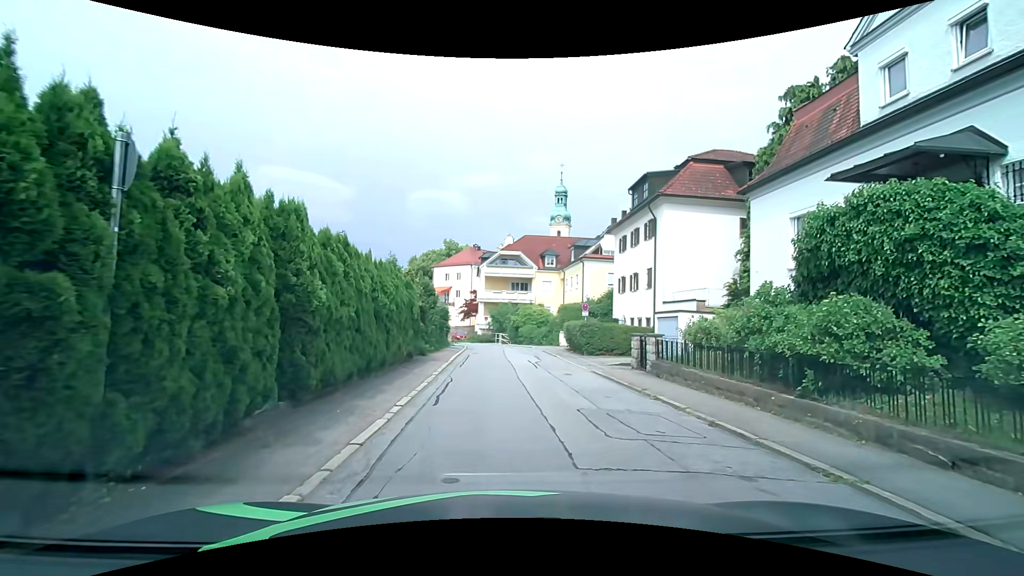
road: residential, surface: asphalt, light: Day
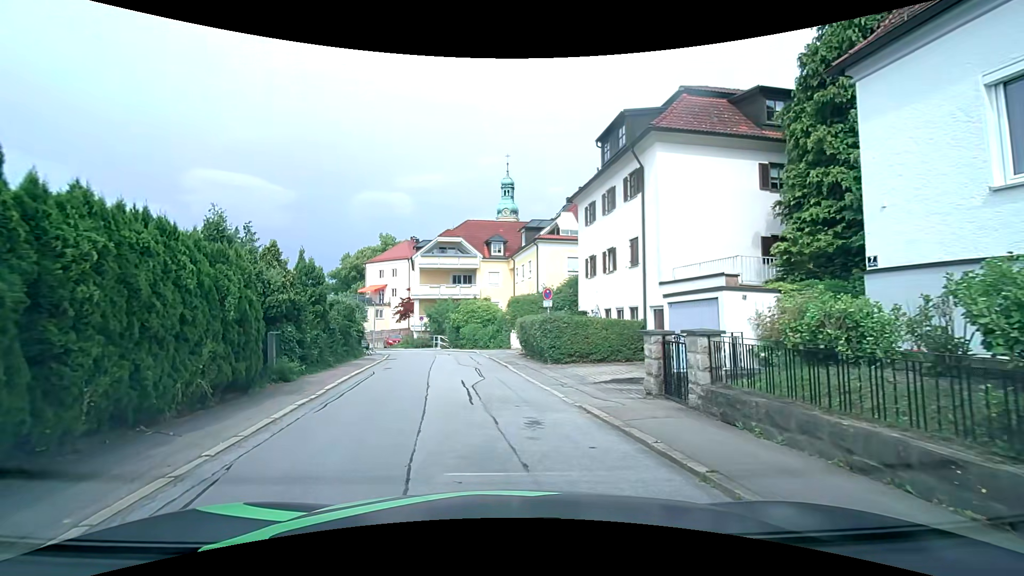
(+0.4, +8.5) m; +4°
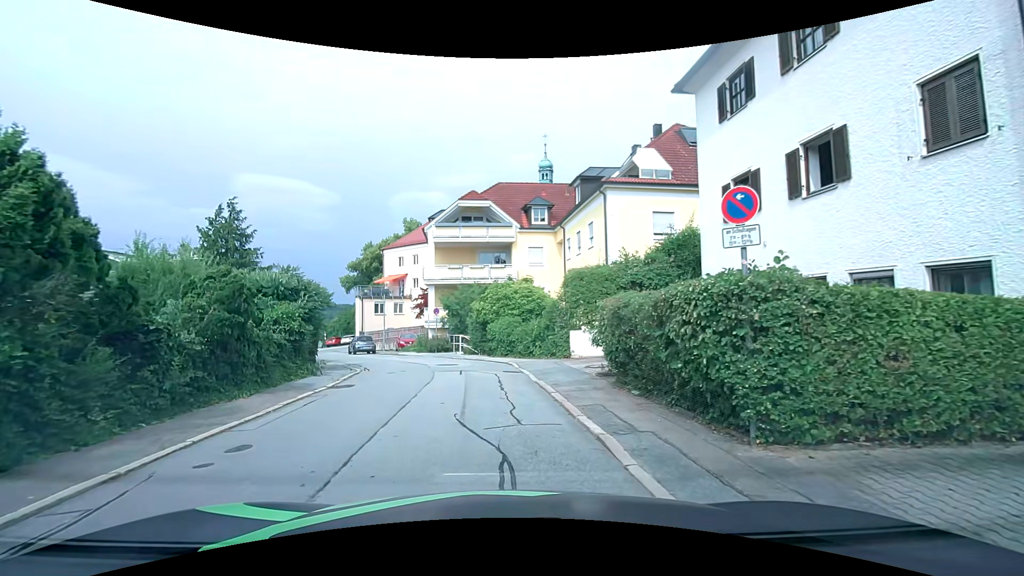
(-0.3, +12.5) m; -3°
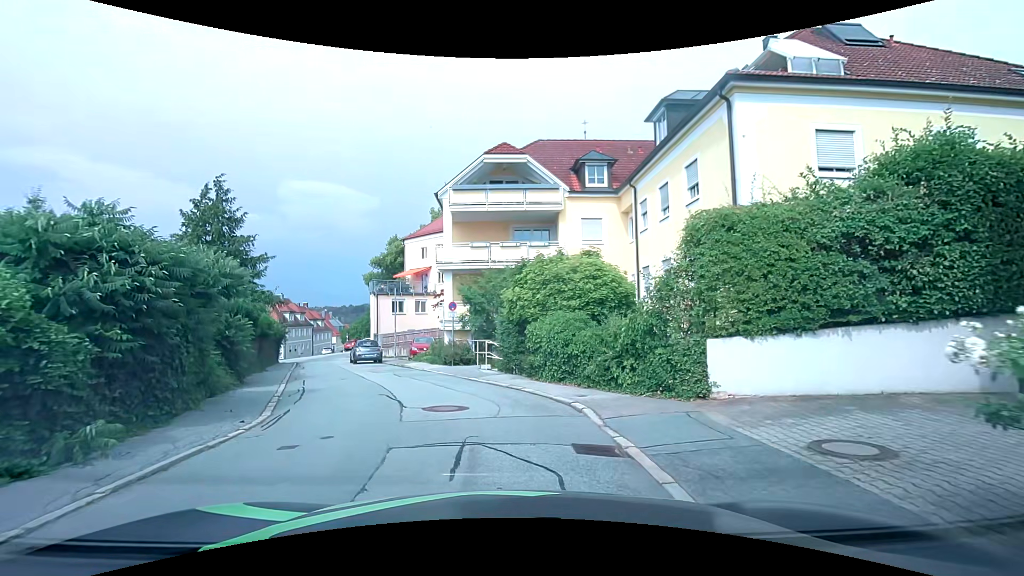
(-0.3, +9.4) m; -4°
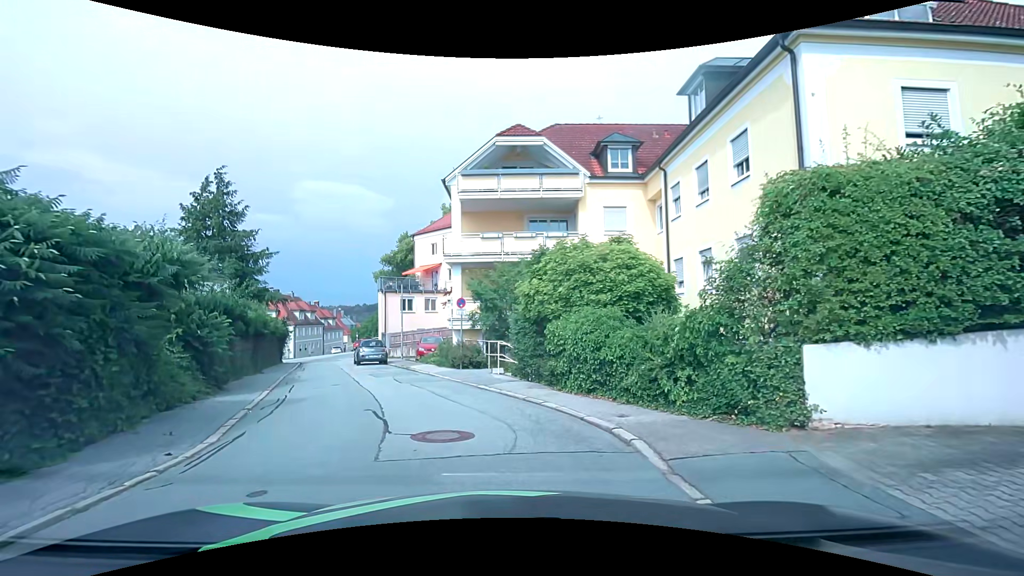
(0.0, +2.2) m; -2°
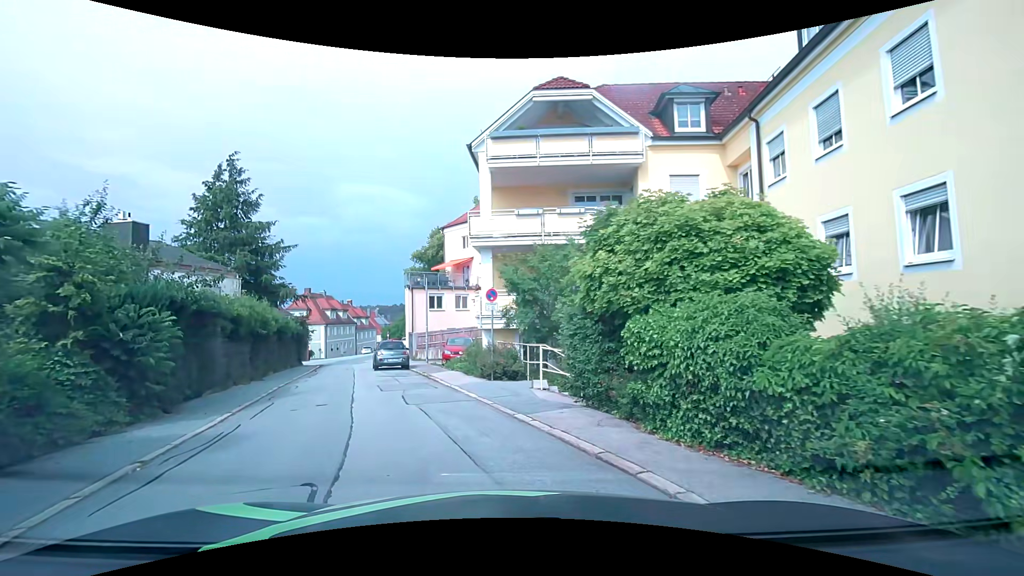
(0.0, +4.3) m; -2°
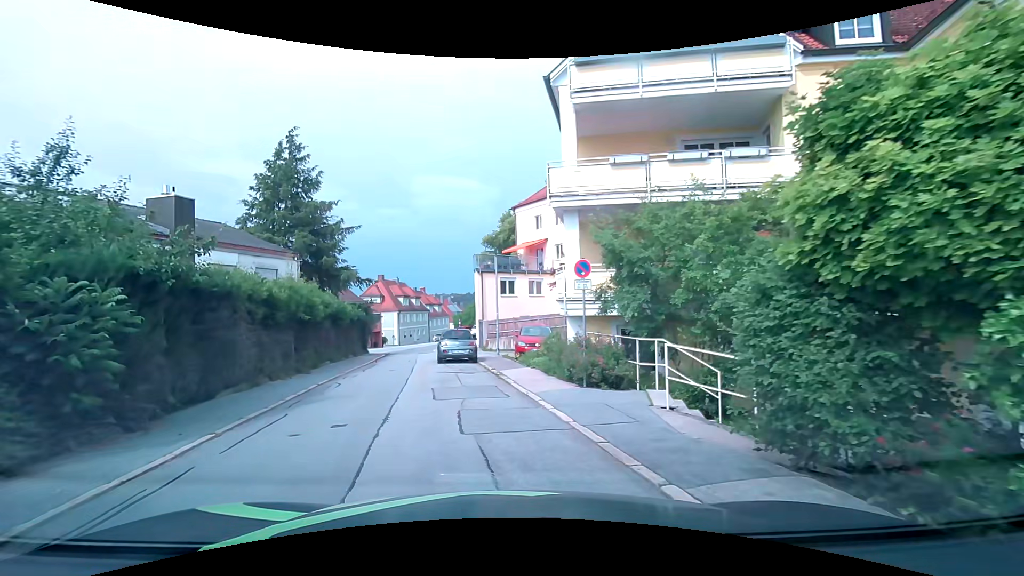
(-0.3, +4.1) m; -8°
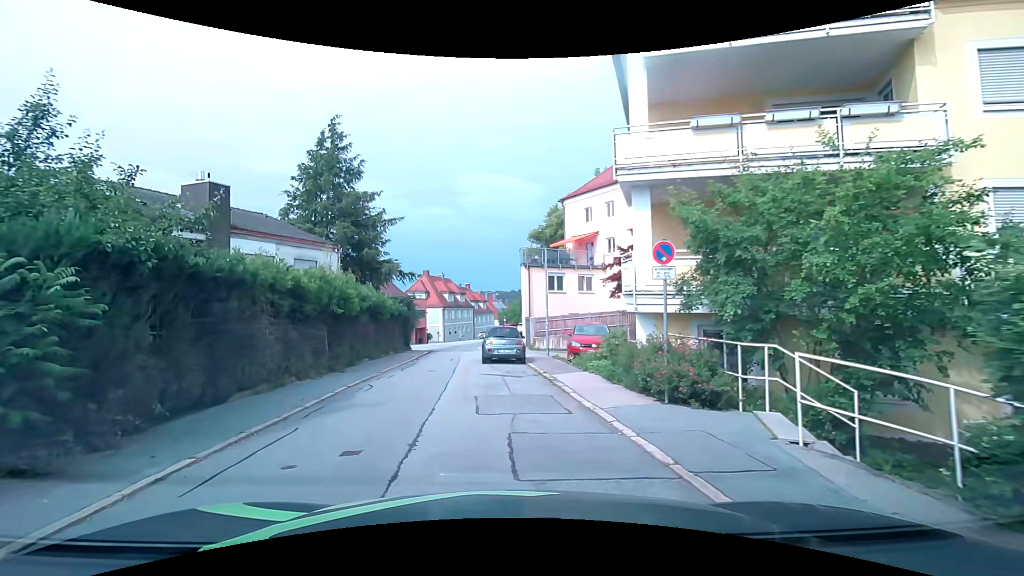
(-0.1, +2.1) m; -6°
